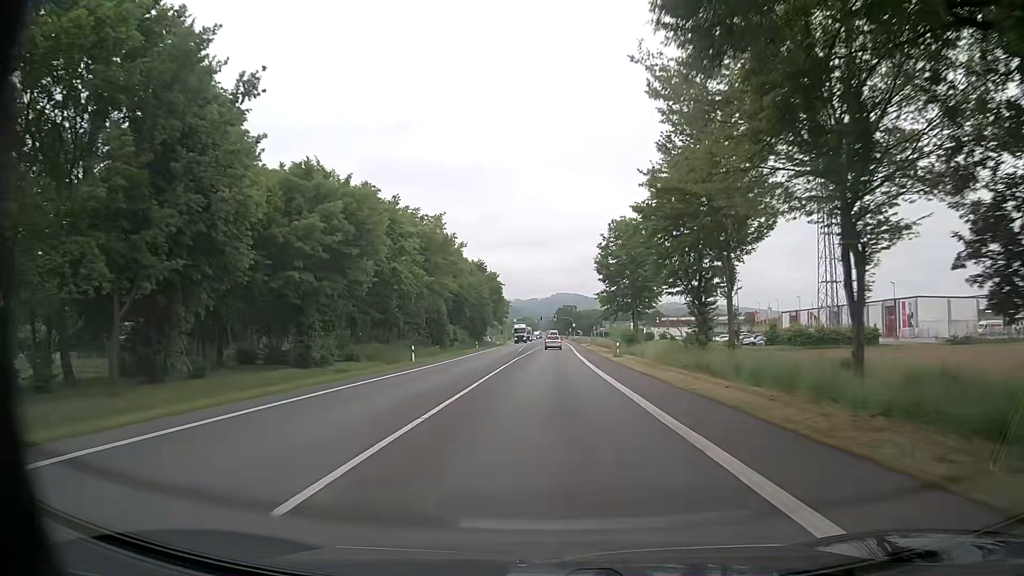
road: primary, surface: asphalt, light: Day
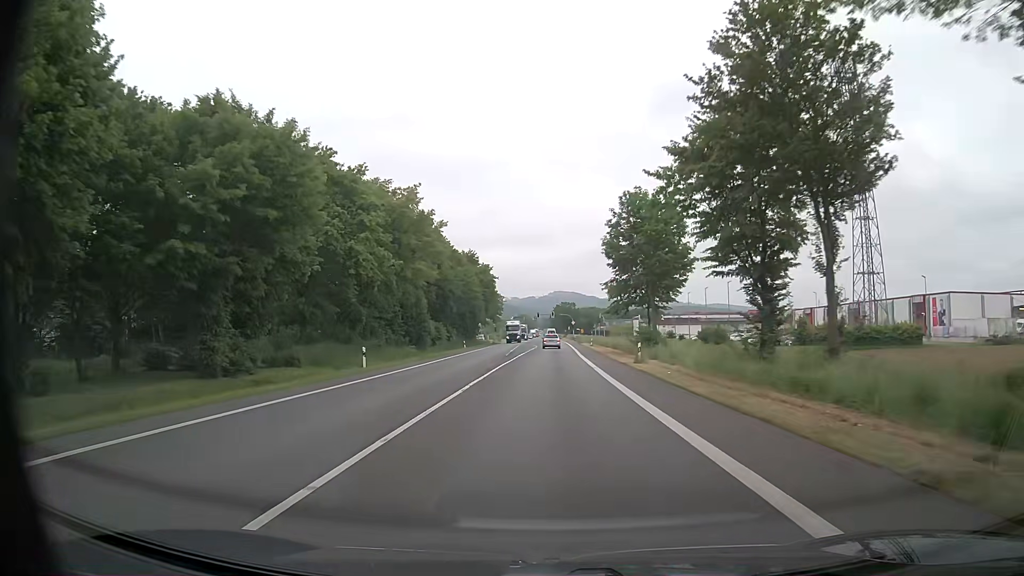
(0.0, +11.3) m; 0°
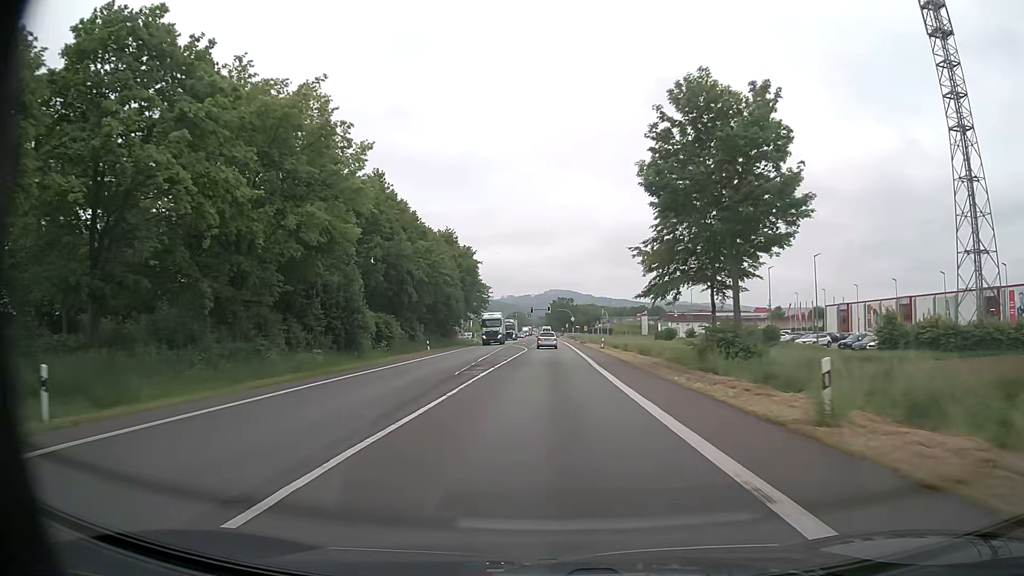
(+0.1, +22.2) m; +1°
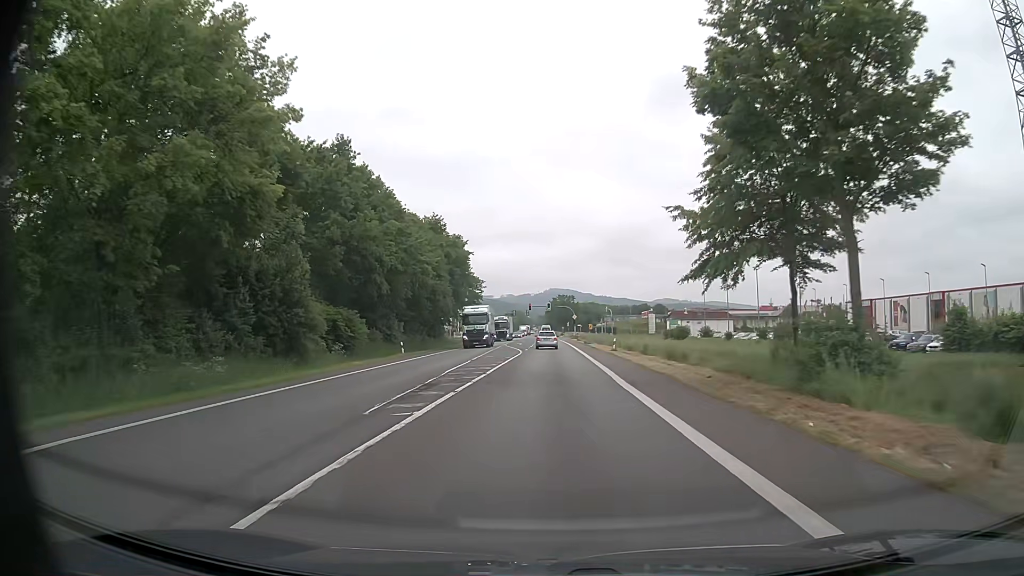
(-0.1, +10.6) m; 0°
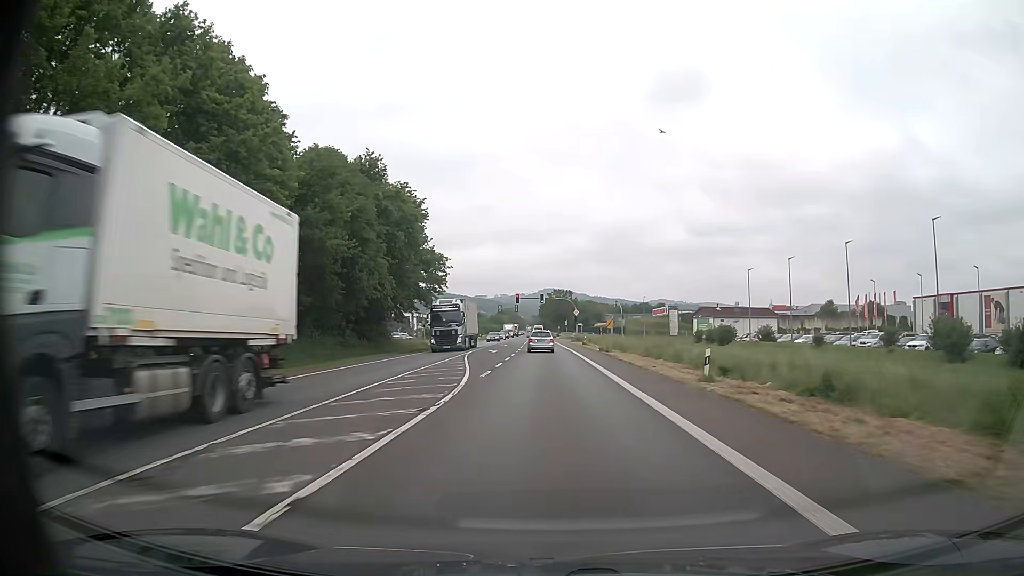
(0.0, +29.5) m; +1°
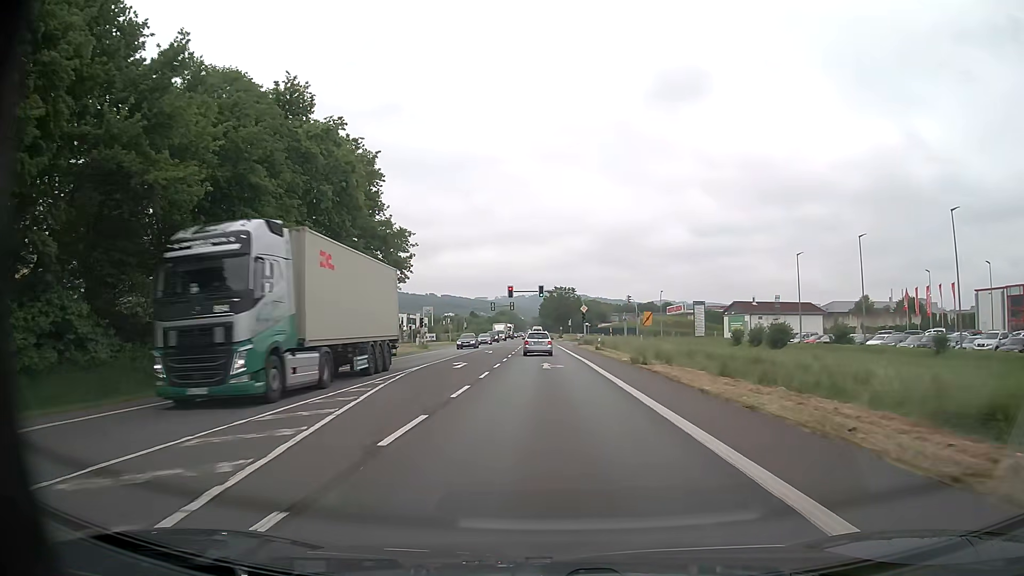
(-0.1, +18.1) m; 0°
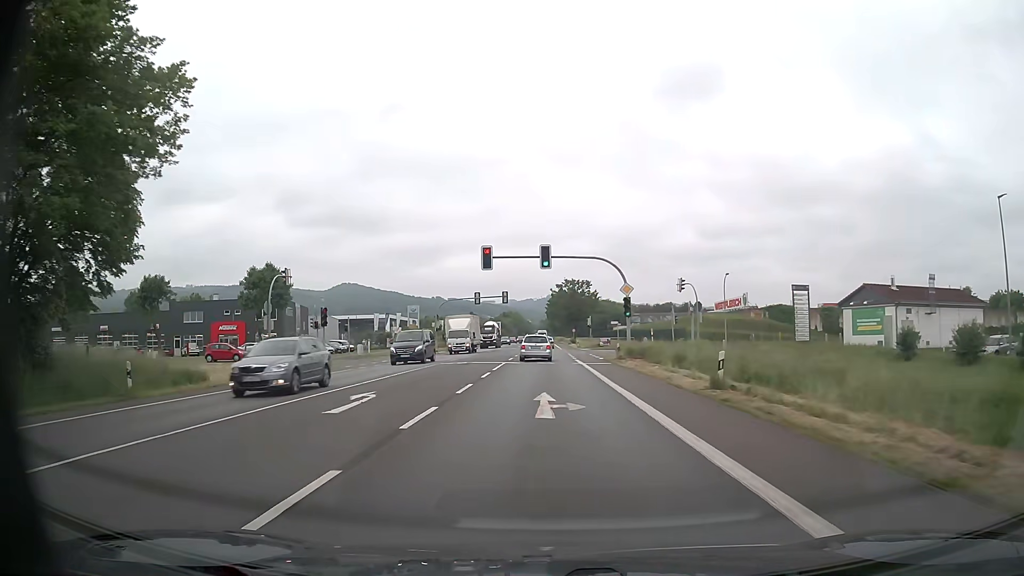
(-0.2, +35.1) m; -1°
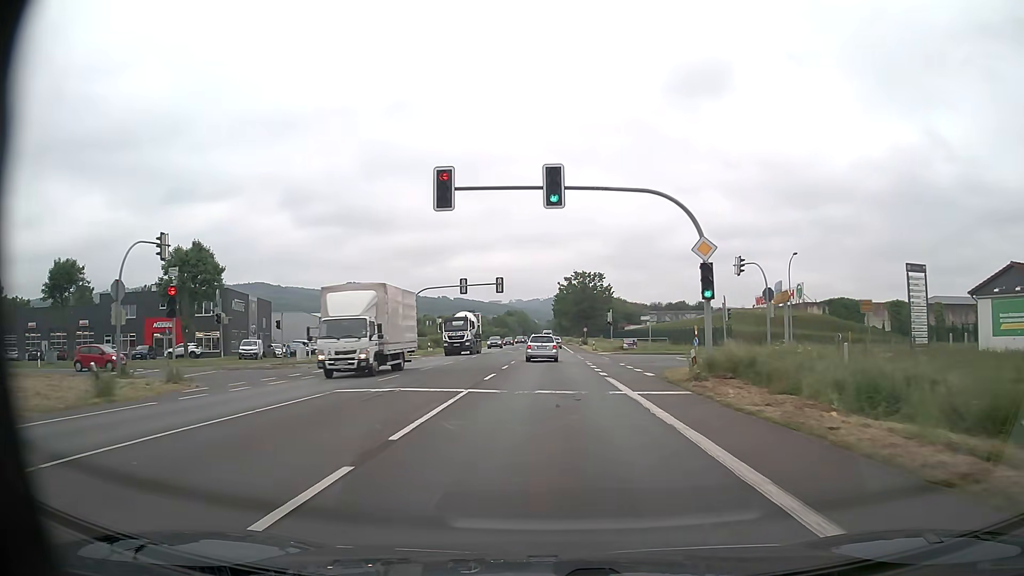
(-0.1, +18.4) m; -1°
(0, +10) (0, +20) (0, +30) (0, +40) (0, +50) (0, +60) (0, +70) (0, +80) (0, +90) (0, +100) m
